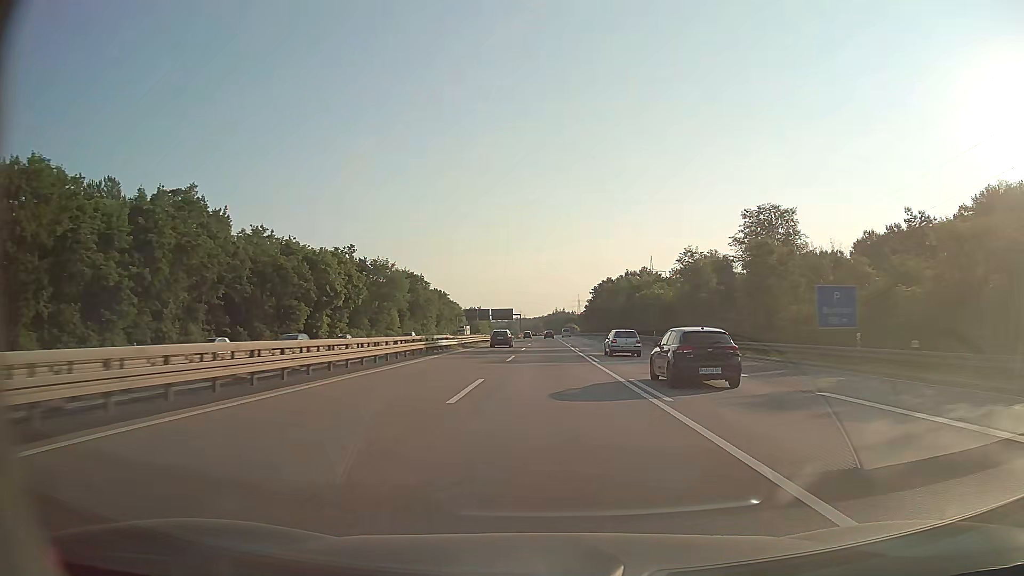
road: motorway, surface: asphalt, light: Day
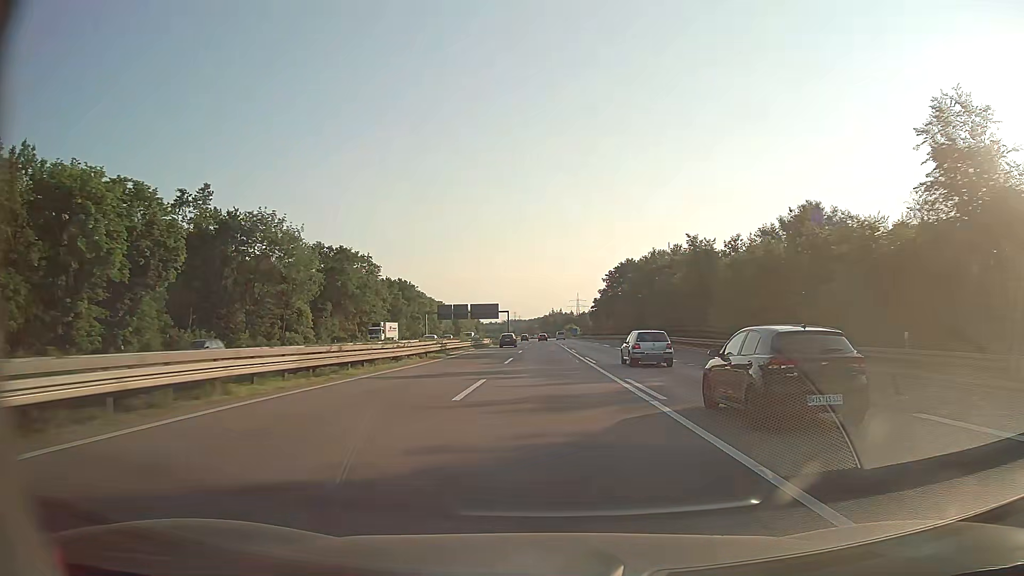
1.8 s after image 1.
(+0.2, +52.3) m; 0°
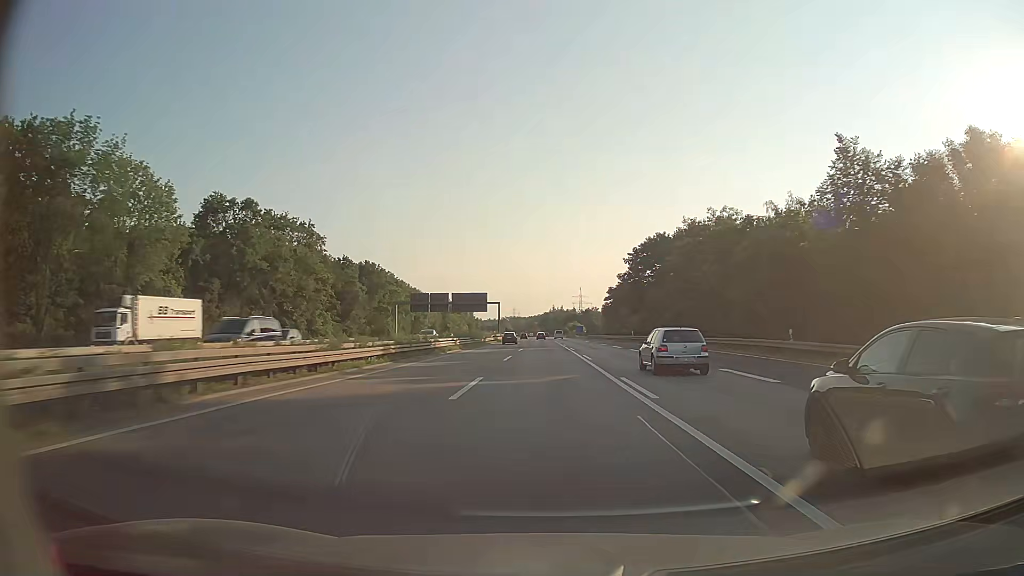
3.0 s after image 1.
(0.0, +34.9) m; 0°
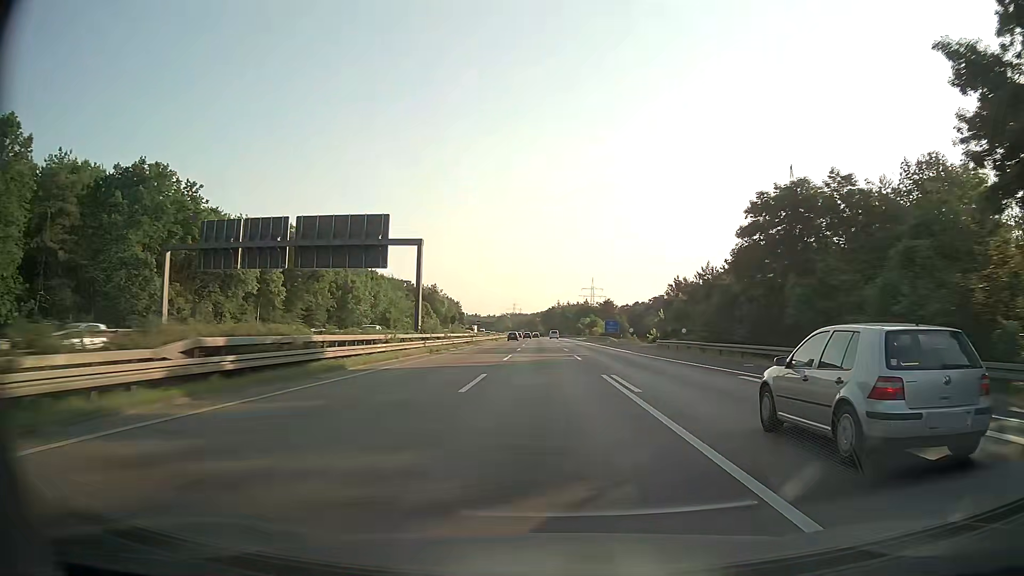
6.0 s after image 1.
(-0.2, +87.3) m; 0°
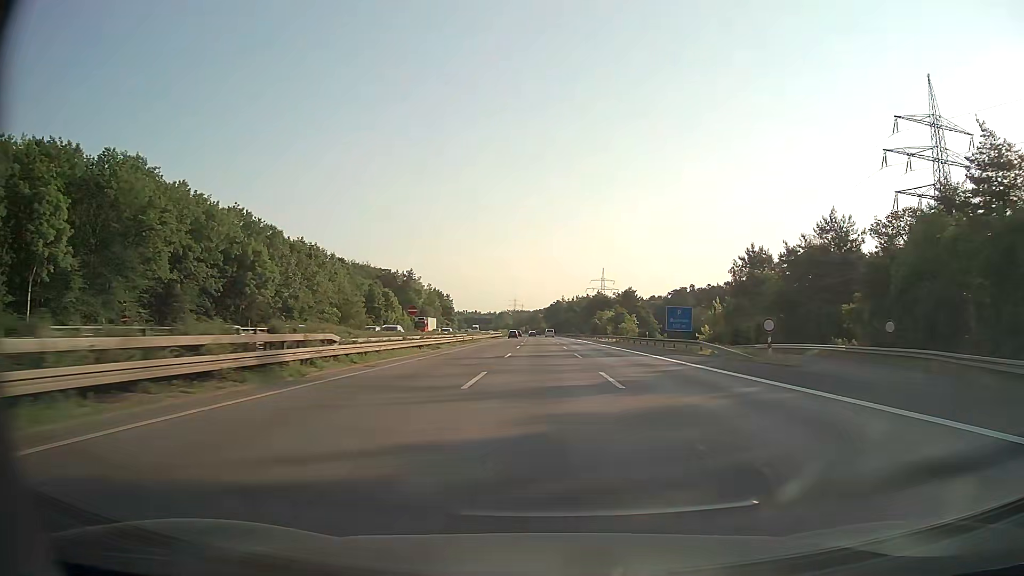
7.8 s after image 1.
(-0.2, +52.4) m; 0°
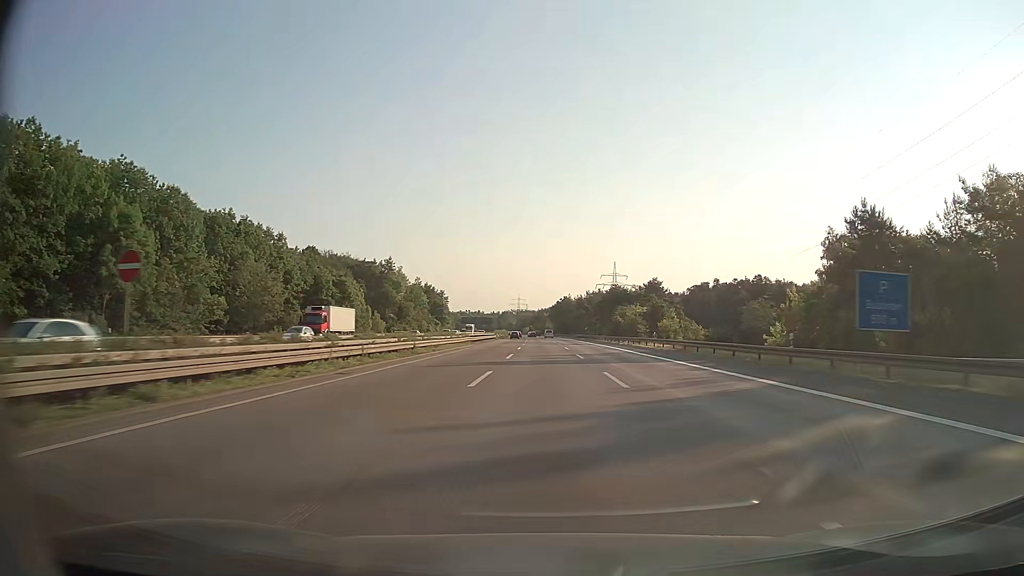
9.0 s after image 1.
(-0.1, +34.9) m; 0°
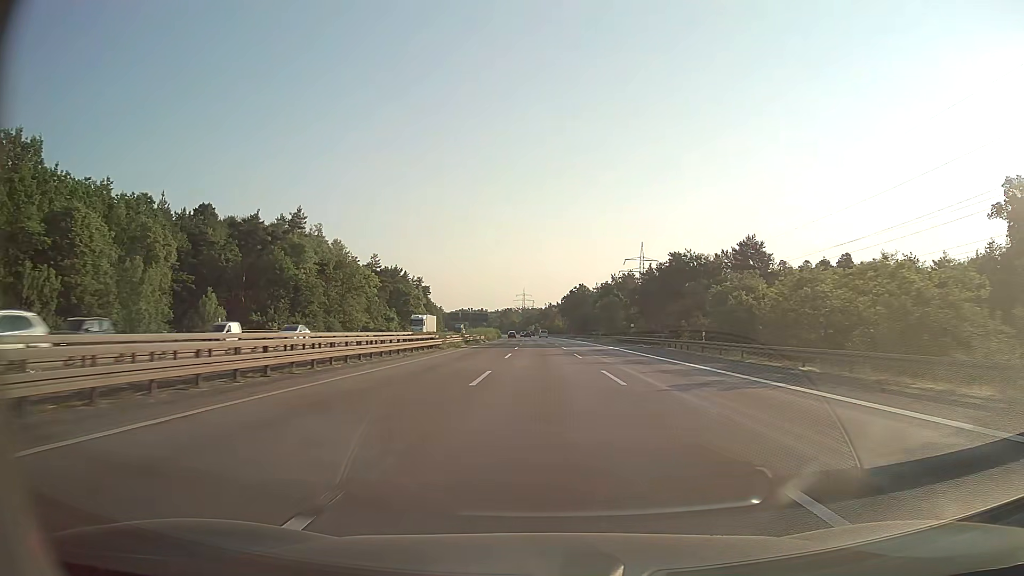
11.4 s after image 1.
(-0.4, +69.8) m; -1°
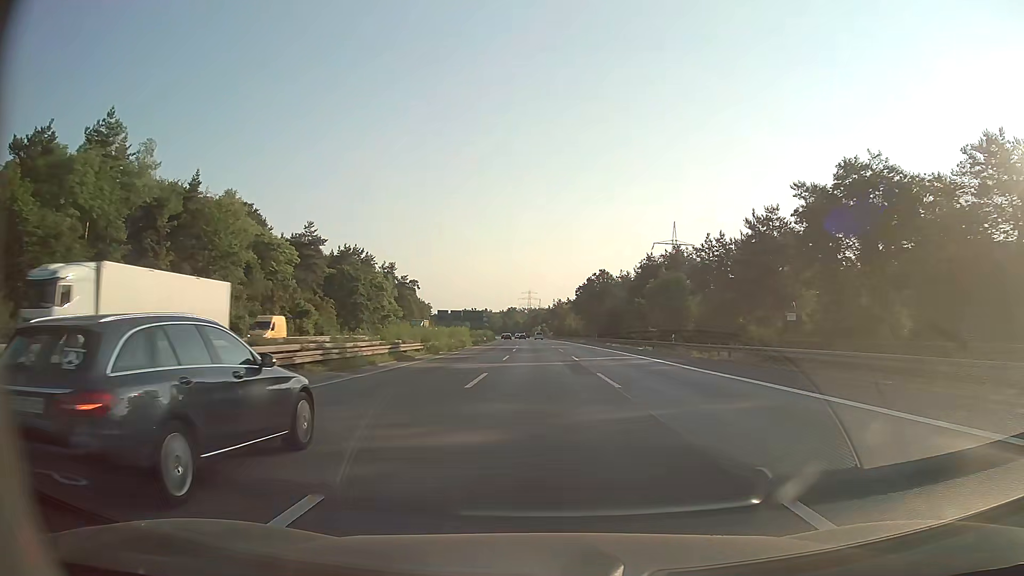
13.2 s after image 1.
(-0.4, +52.4) m; -1°
